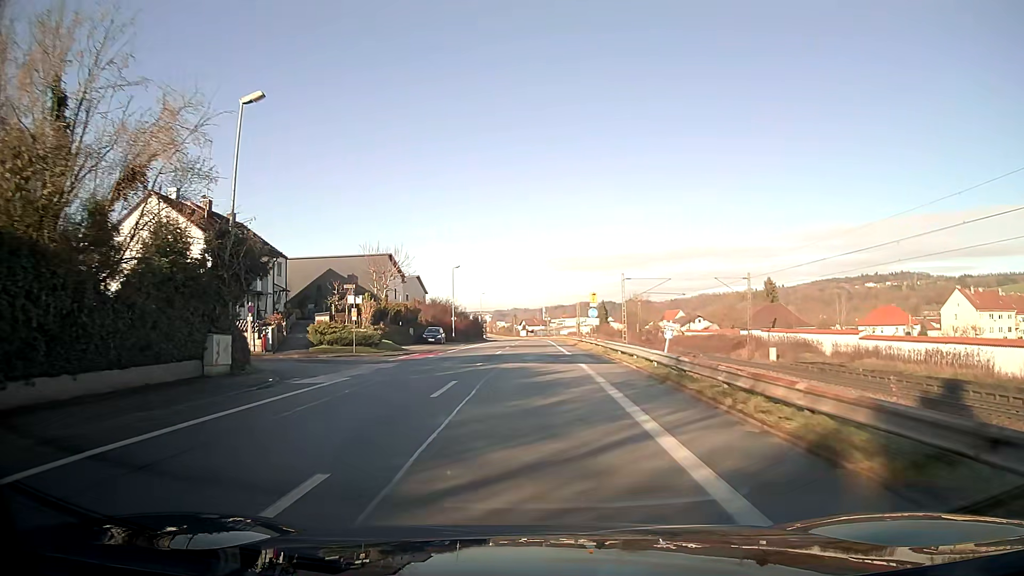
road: unclassified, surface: asphalt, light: Day
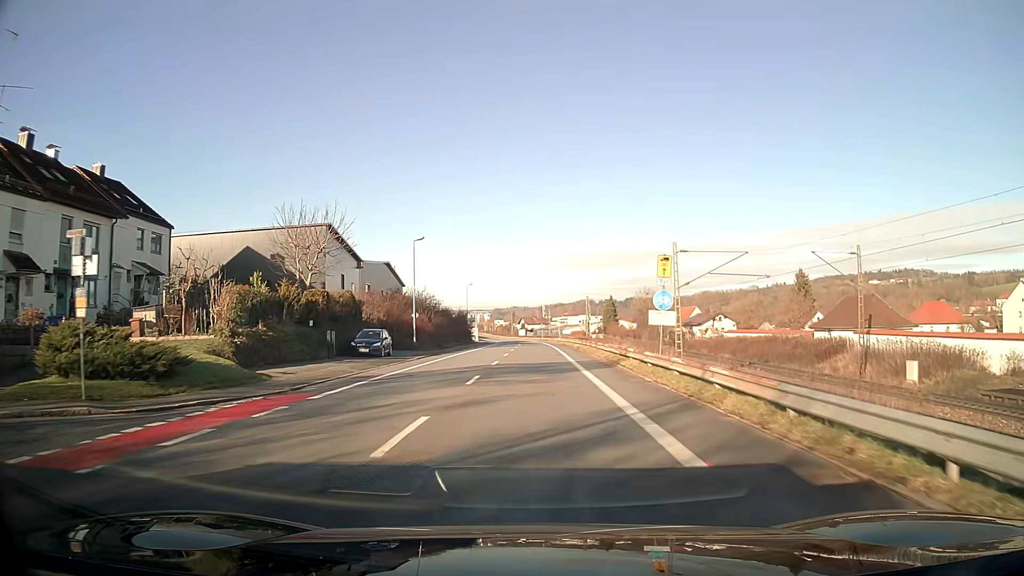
(0.0, +23.4) m; 0°
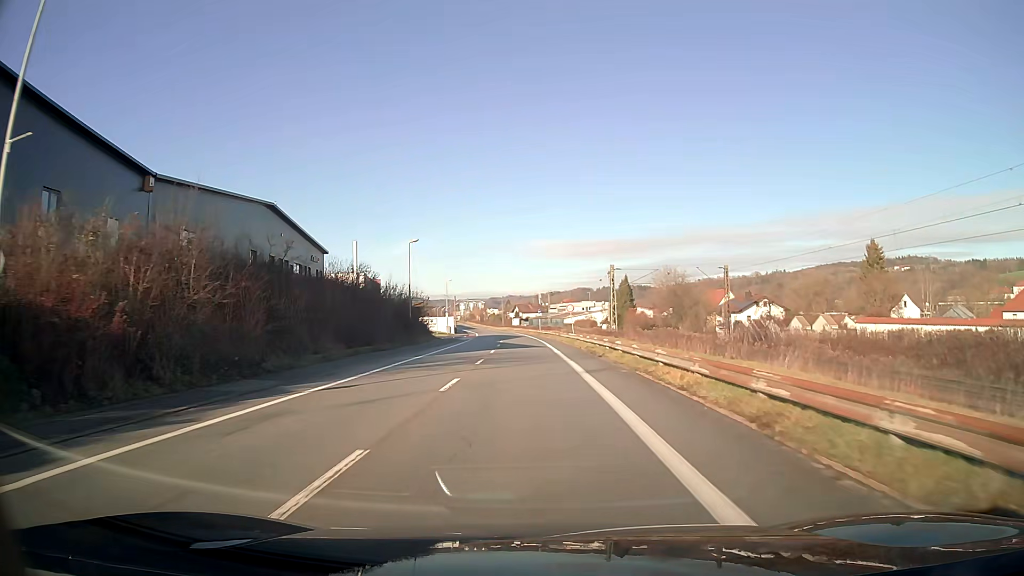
(+0.2, +39.5) m; 0°
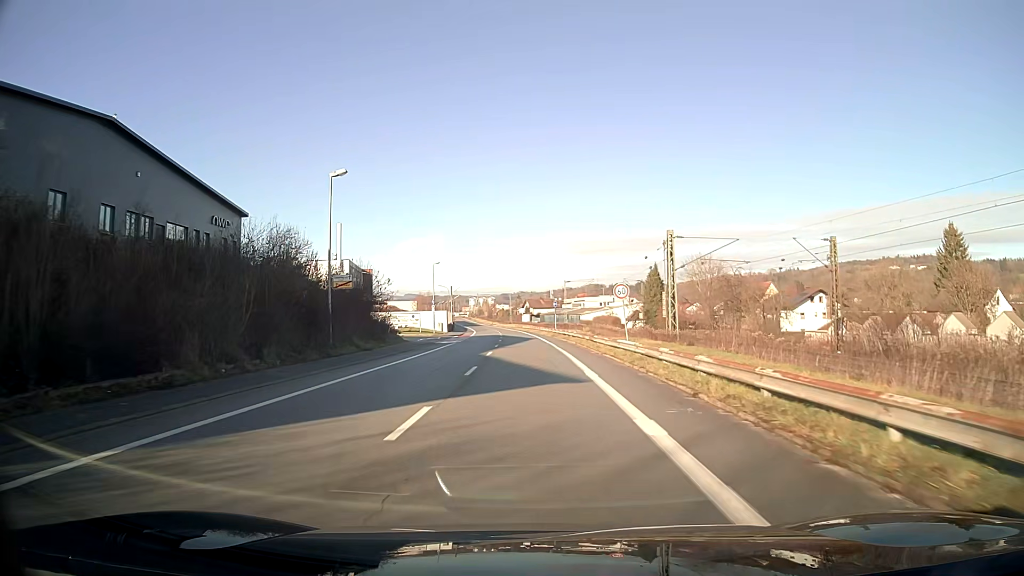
(-0.2, +23.8) m; -1°
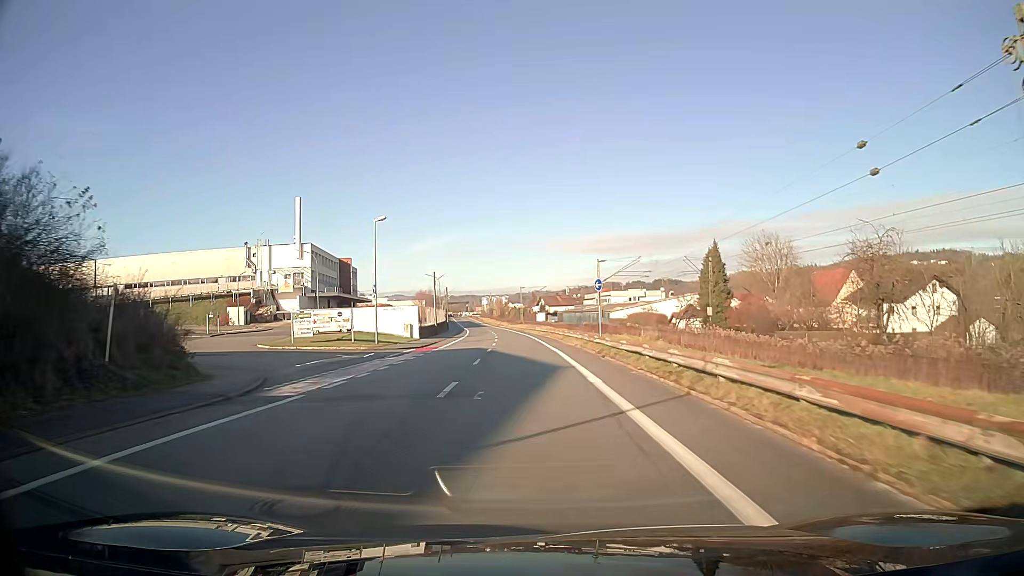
(-0.4, +34.0) m; -1°
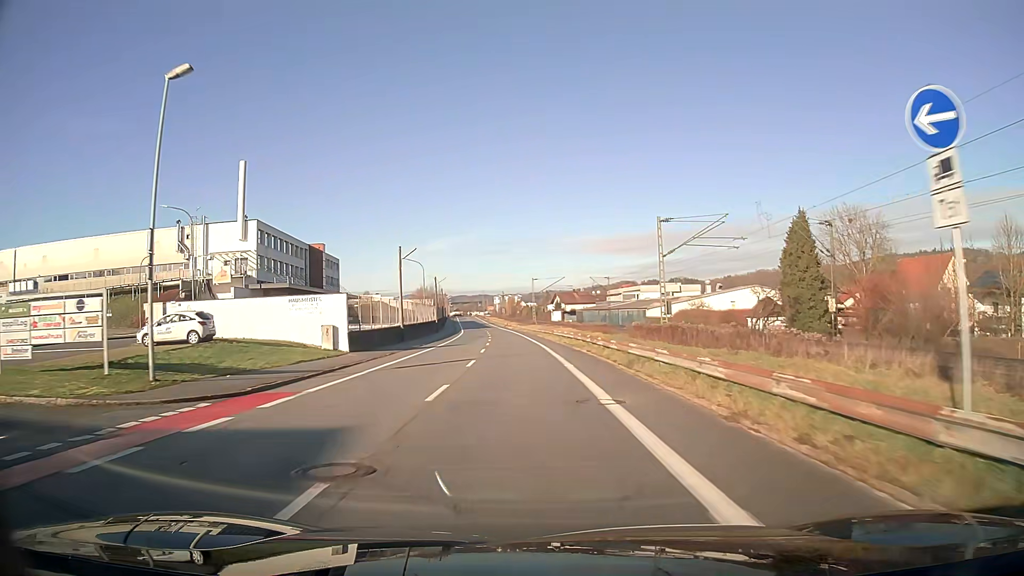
(-0.3, +27.8) m; -1°
